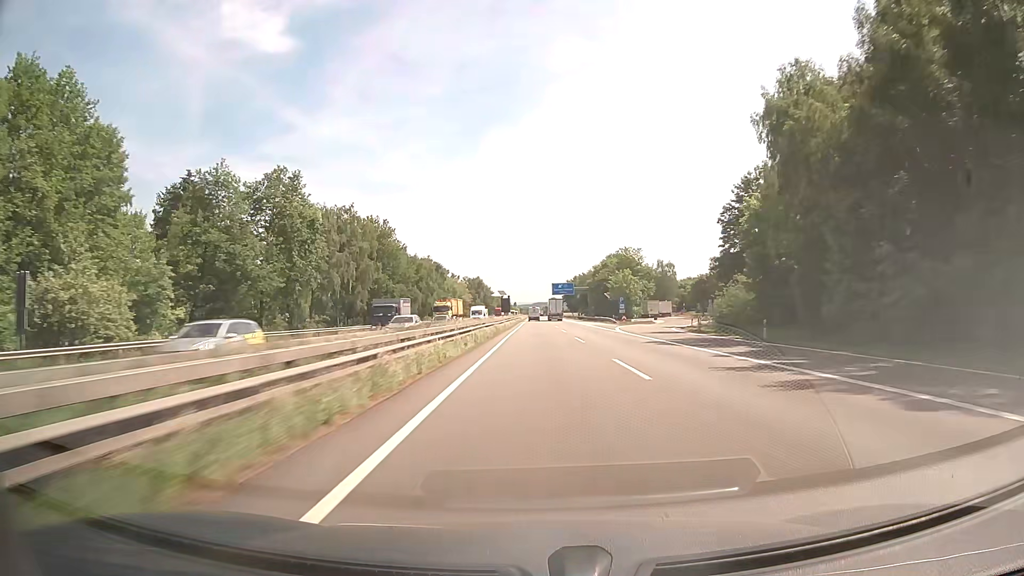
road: motorway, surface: asphalt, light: Day
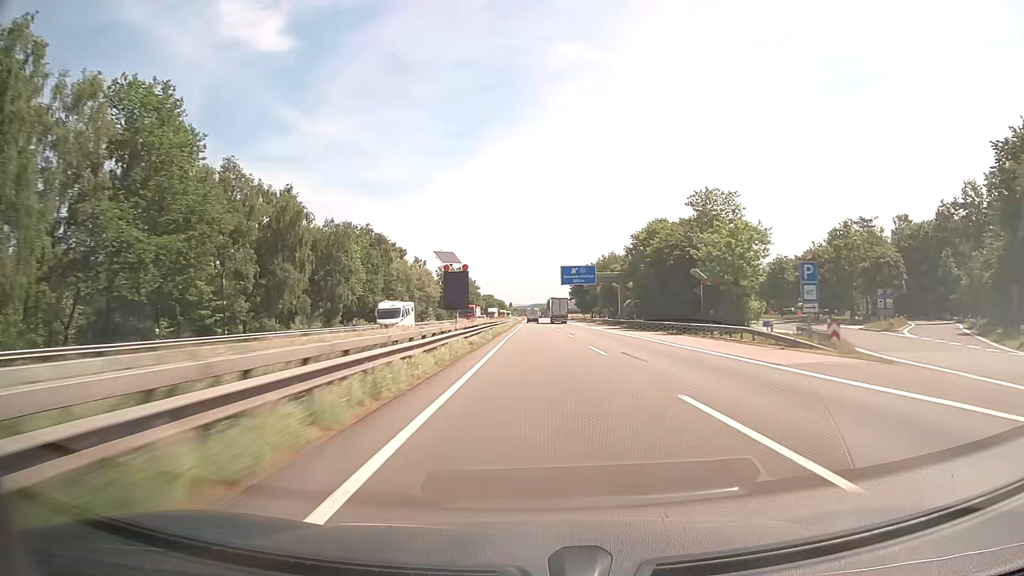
(0.0, +61.8) m; 0°
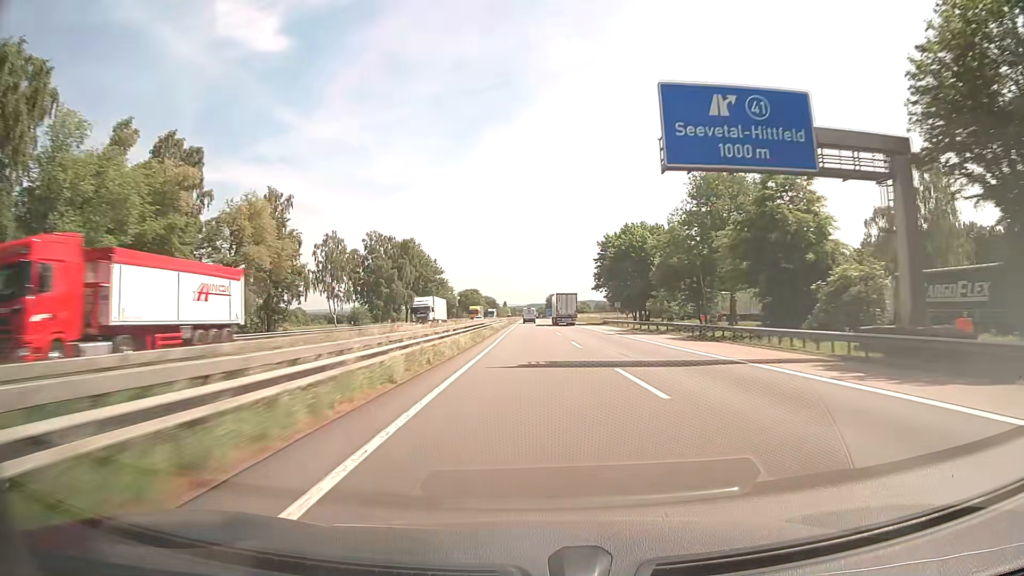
(+0.5, +82.4) m; 0°
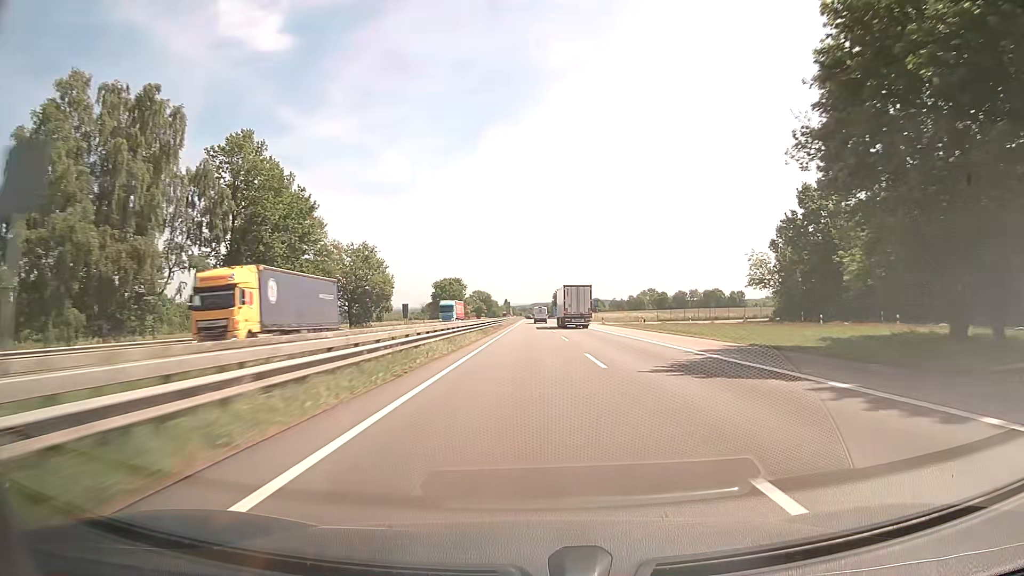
(+0.1, +82.5) m; 0°
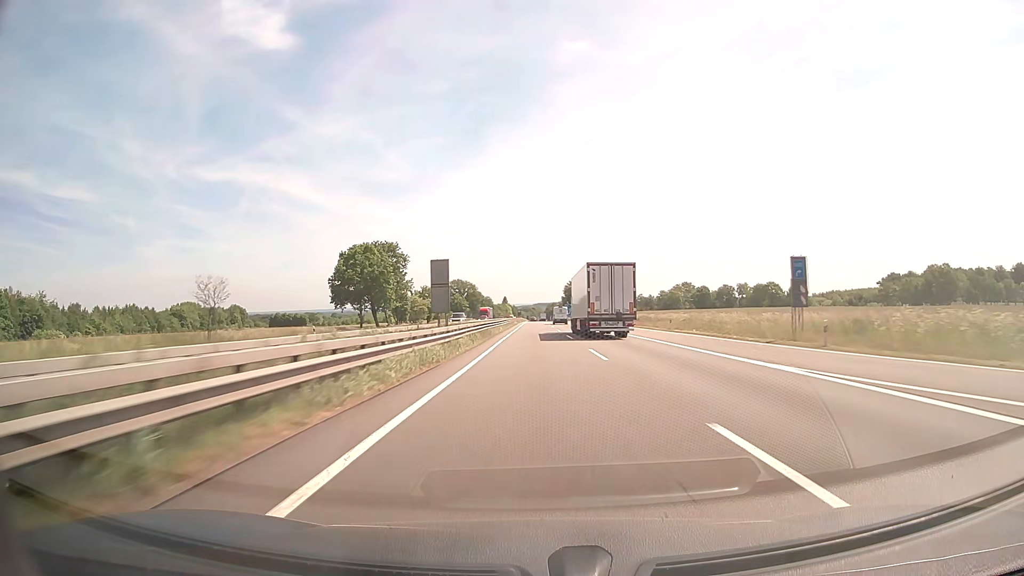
(-0.5, +103.0) m; 0°
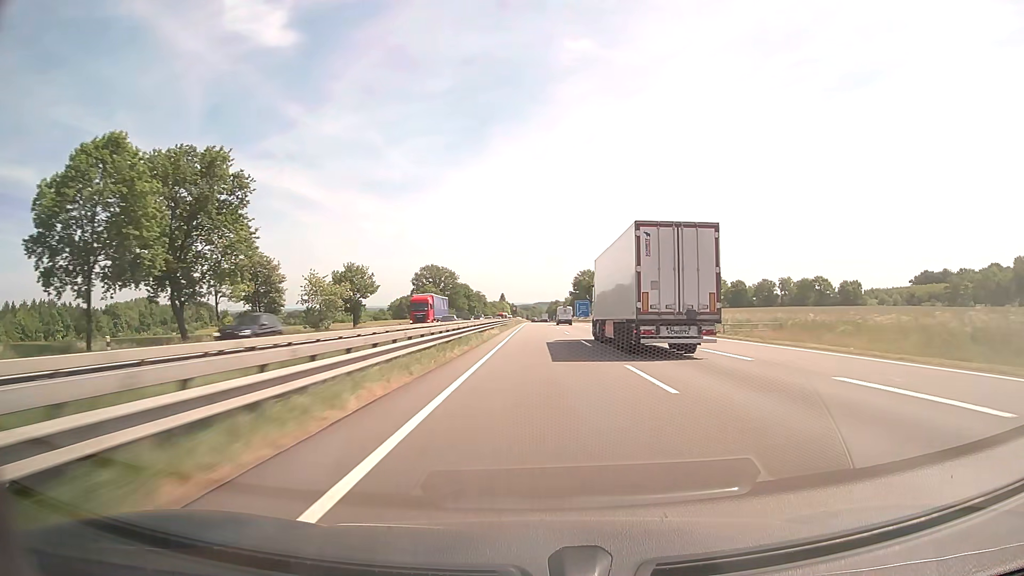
(0.0, +61.9) m; 0°
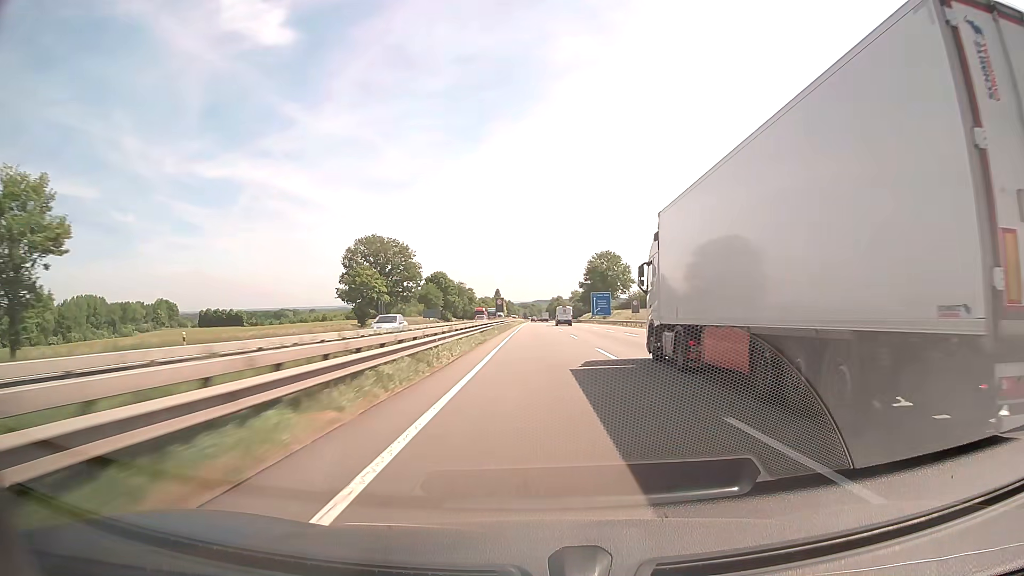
(+0.1, +61.8) m; 0°
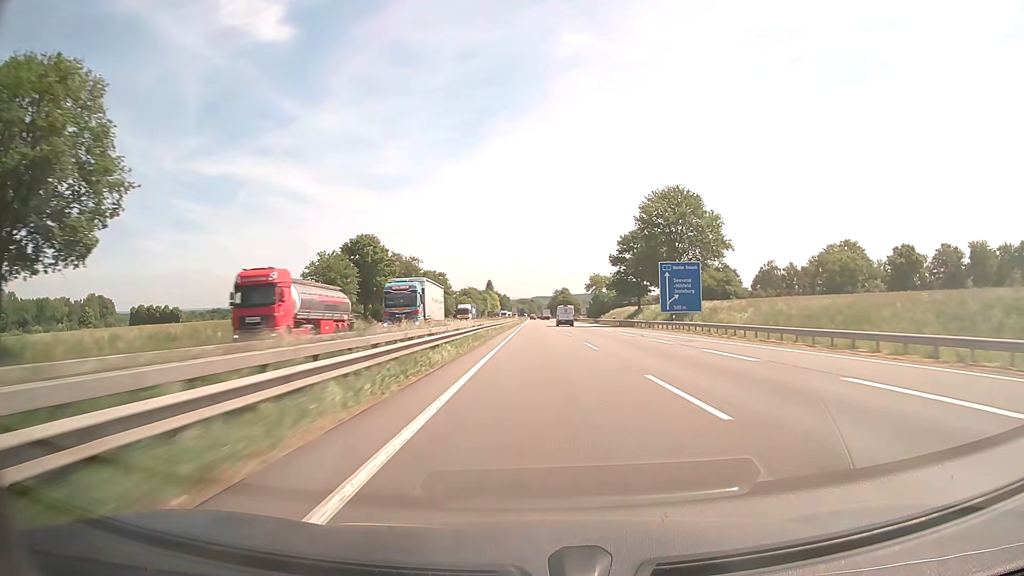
(-0.1, +82.5) m; 0°
